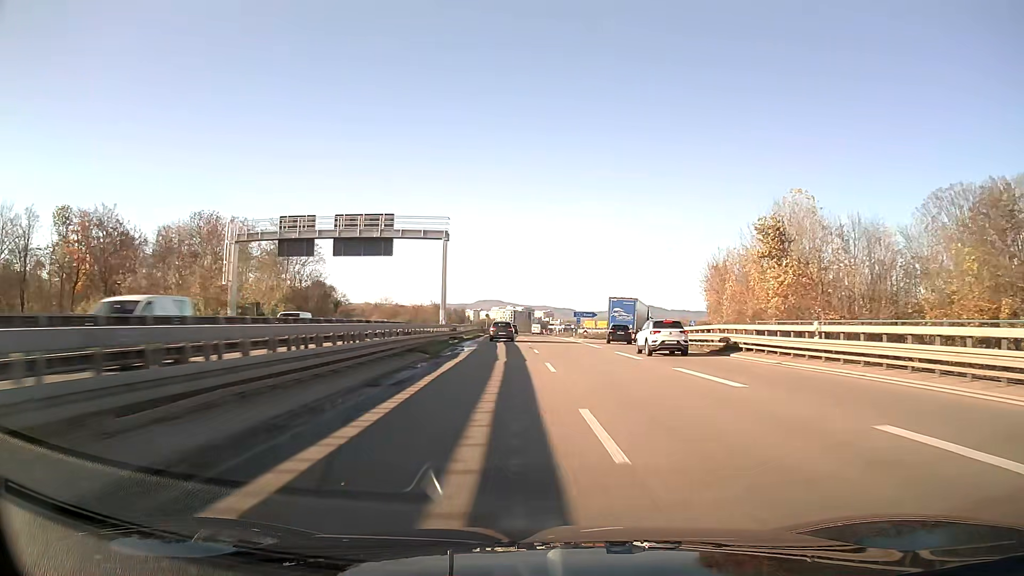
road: trunk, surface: asphalt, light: Day
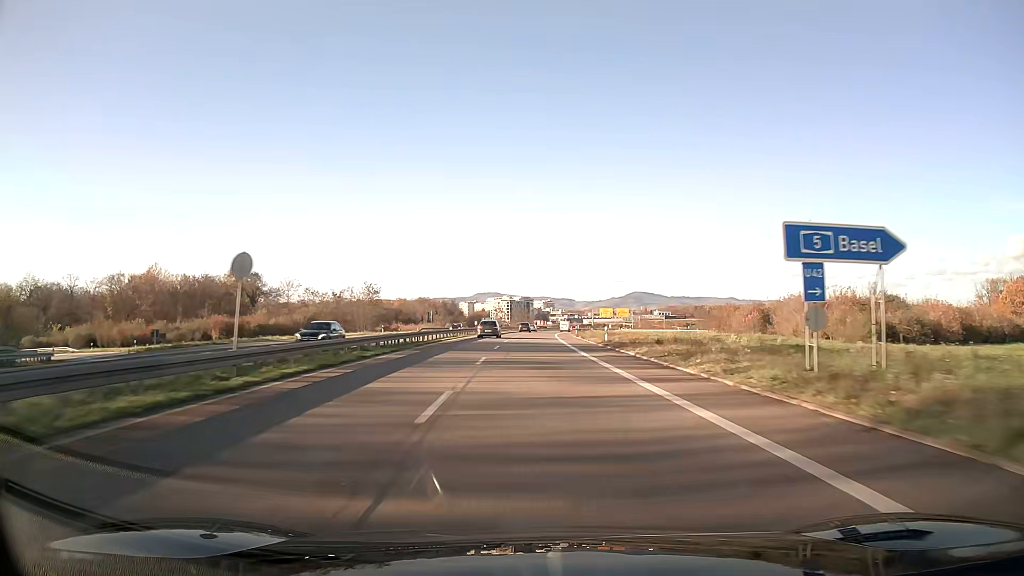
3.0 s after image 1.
(+0.3, +80.5) m; 0°
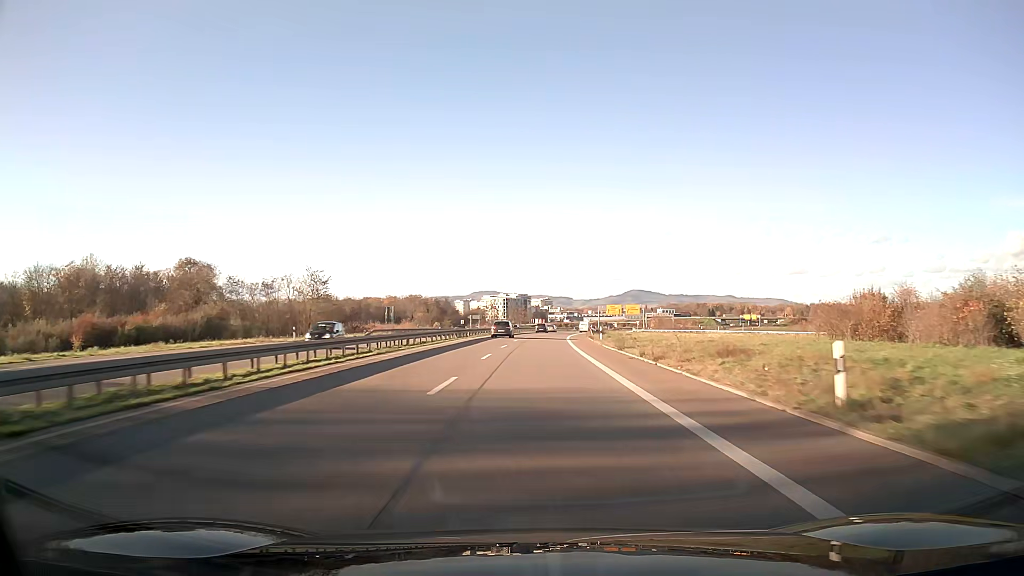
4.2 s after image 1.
(0.0, +32.1) m; 0°
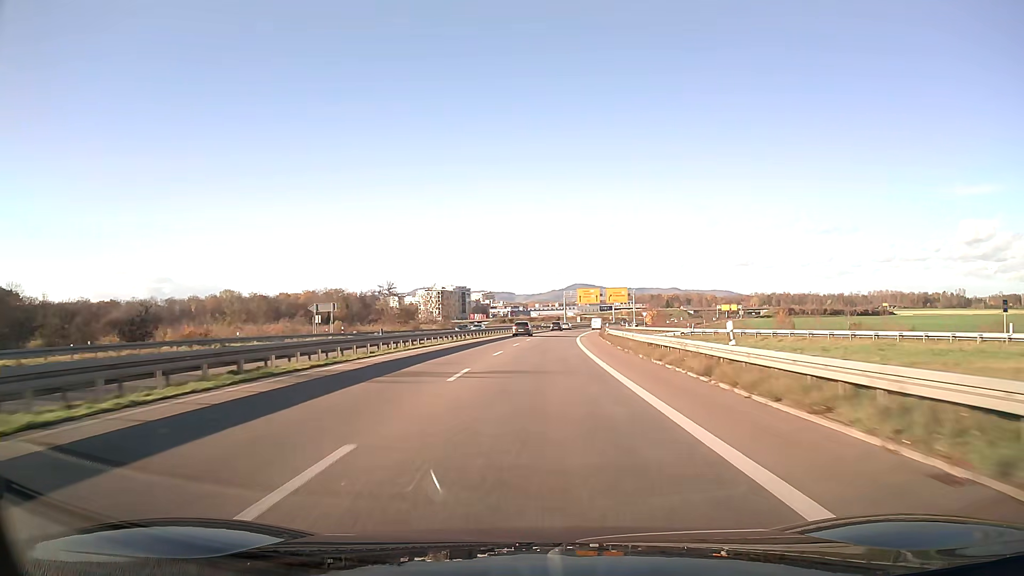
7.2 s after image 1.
(+2.8, +79.3) m; +5°
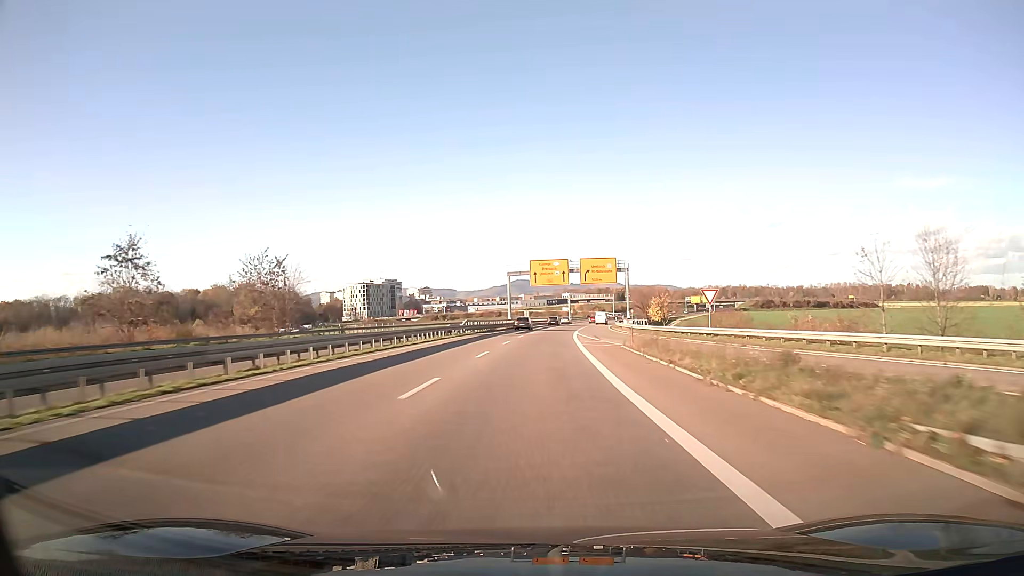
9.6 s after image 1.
(+2.7, +62.8) m; +5°
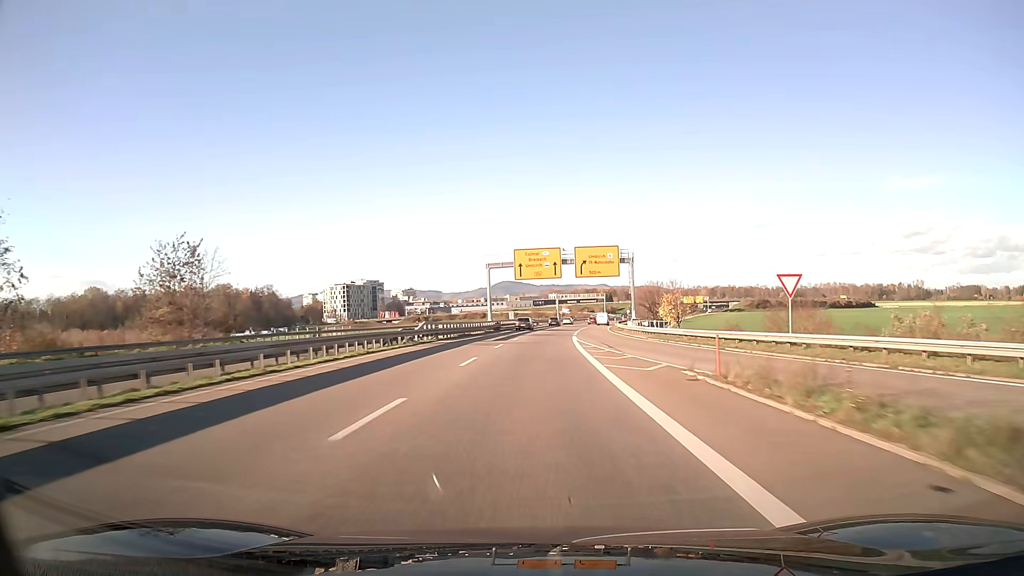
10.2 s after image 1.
(+0.2, +15.6) m; +1°
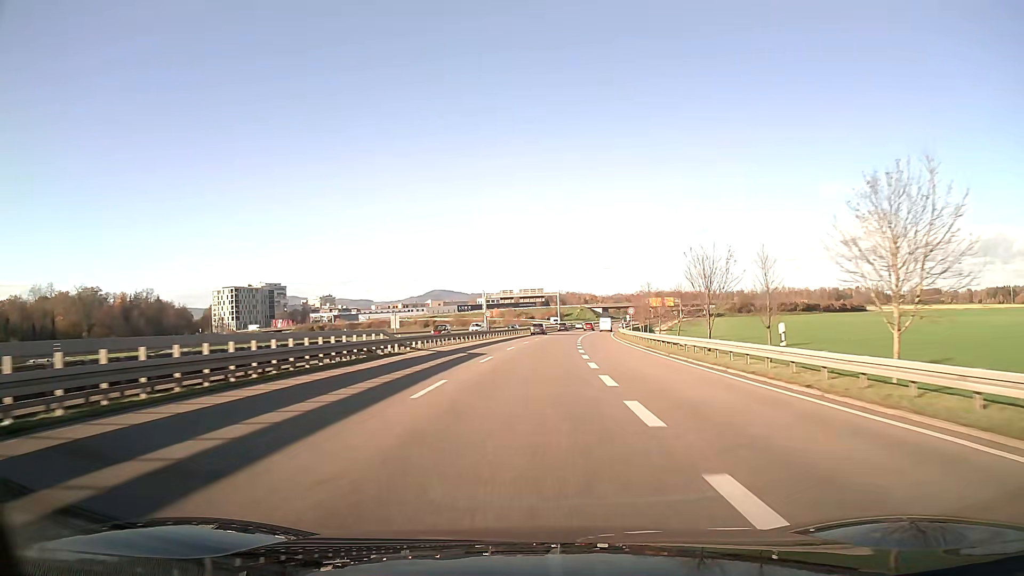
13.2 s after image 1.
(+3.9, +77.8) m; +6°
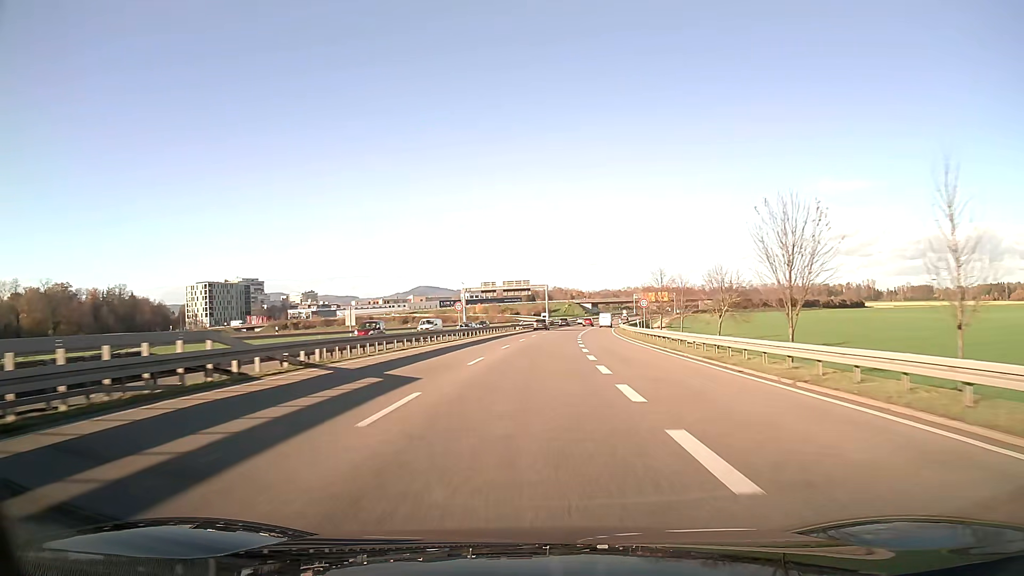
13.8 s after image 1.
(+0.2, +15.7) m; +1°
